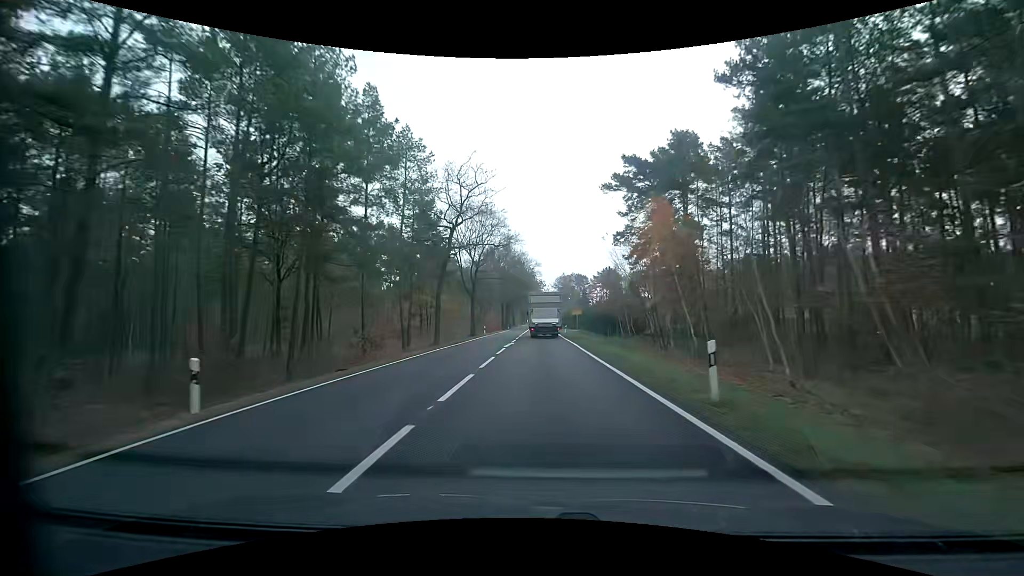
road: primary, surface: asphalt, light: Day
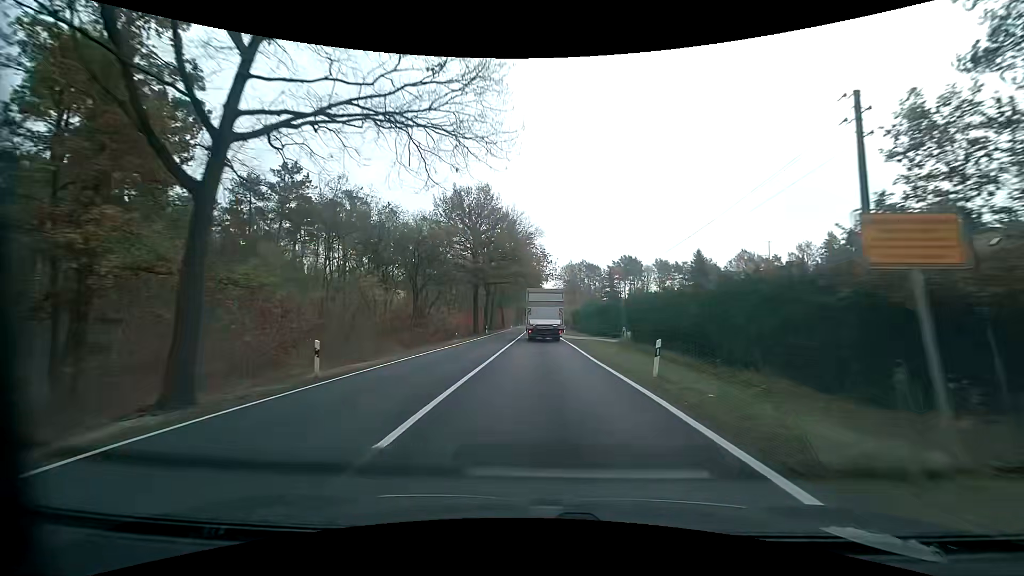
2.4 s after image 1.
(0.0, +44.9) m; 0°
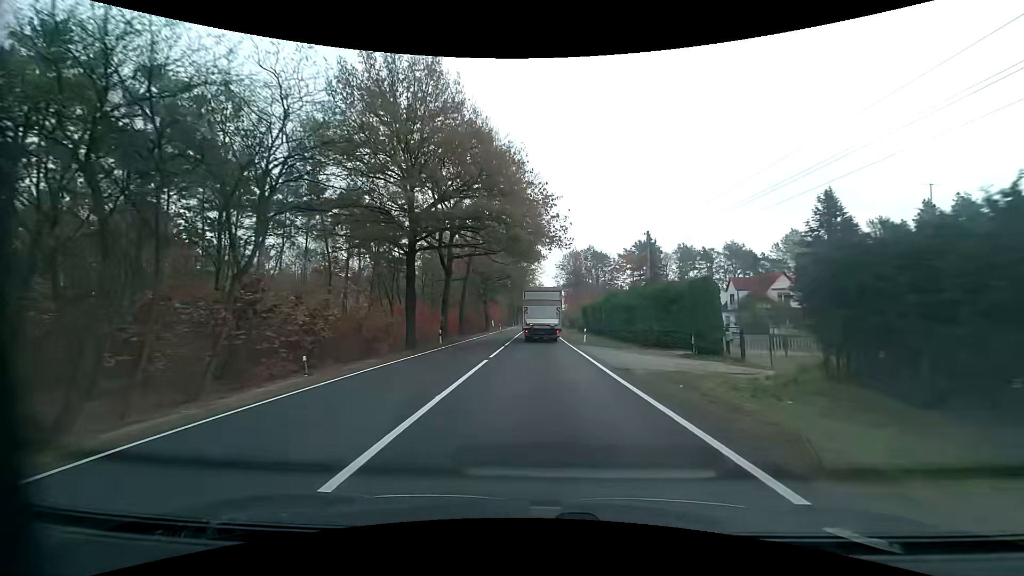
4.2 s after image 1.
(+0.2, +29.2) m; 0°
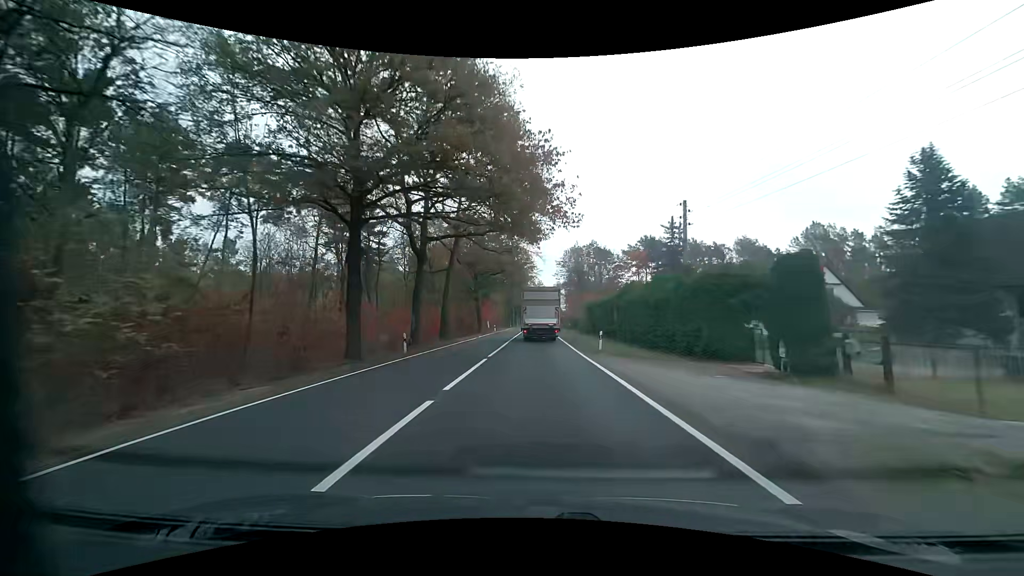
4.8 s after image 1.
(0.0, +9.1) m; 0°
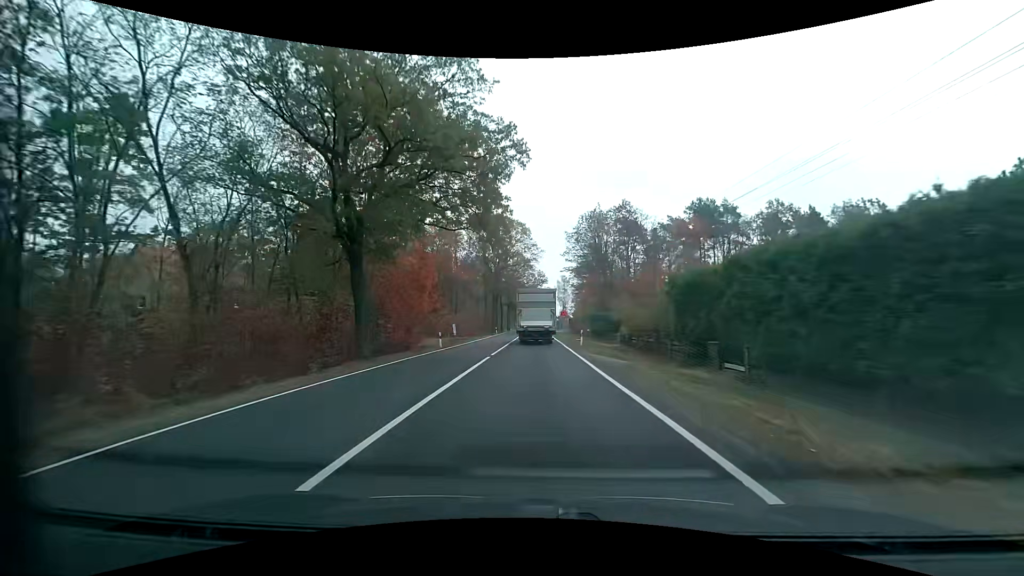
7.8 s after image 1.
(-0.2, +44.3) m; 0°
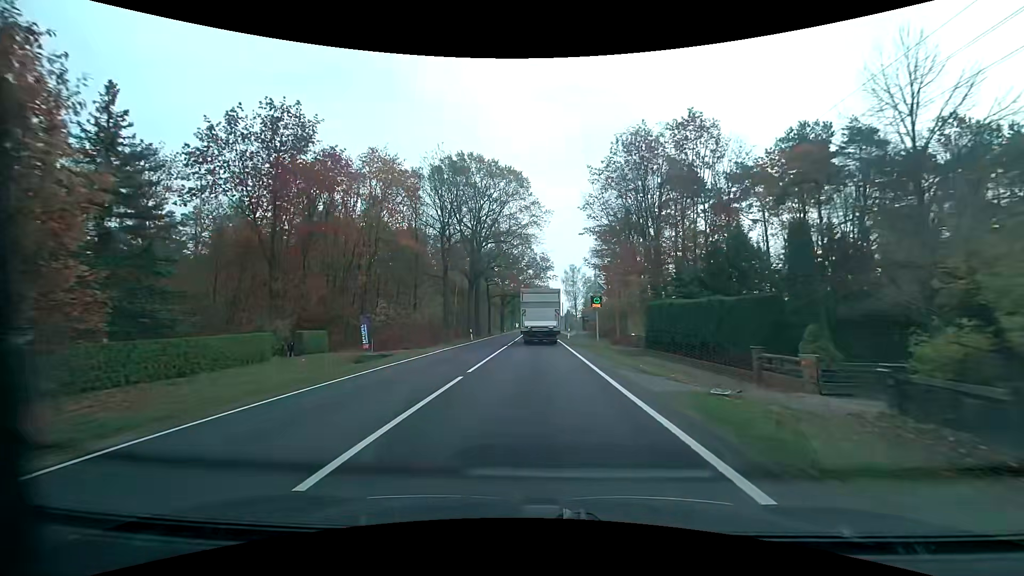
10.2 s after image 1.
(-0.3, +34.1) m; -1°
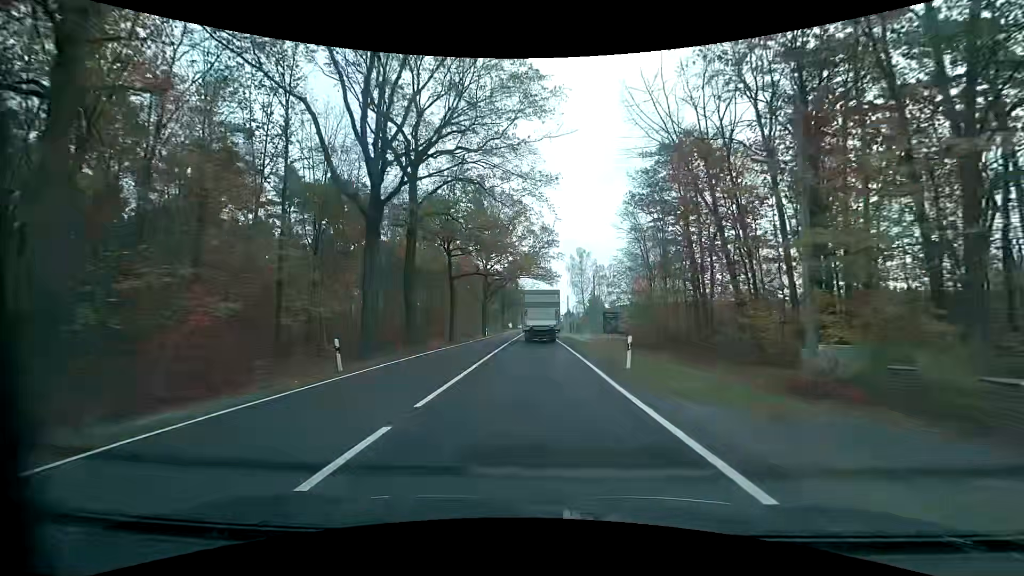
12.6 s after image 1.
(+0.2, +33.3) m; +1°
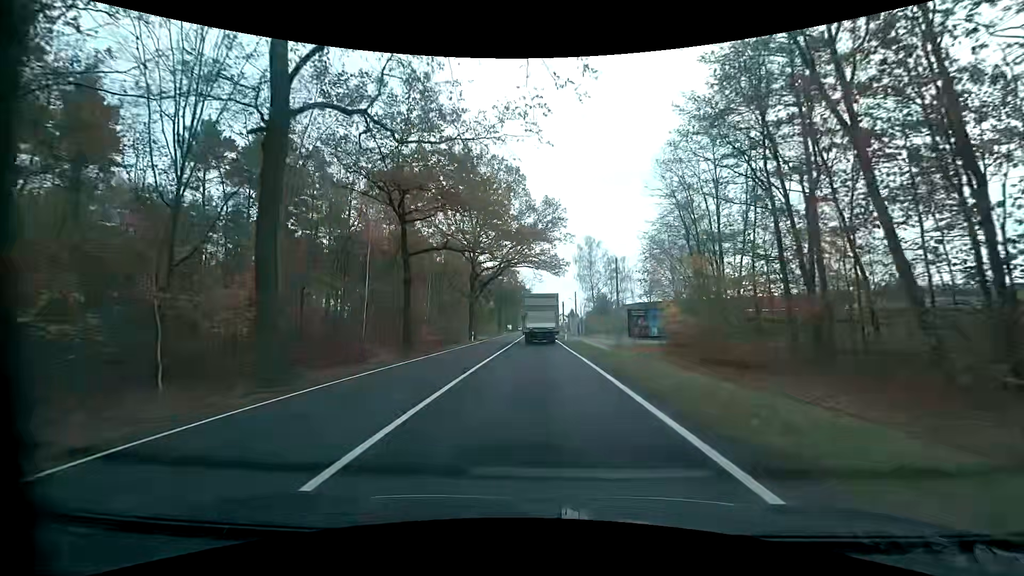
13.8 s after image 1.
(-0.1, +16.4) m; 0°
(0, +10) (0, +20) (0, +30) (0, +40) (0, +50) (-1, +60) (-1, +70) (-1, +80) (-1, +90) (-1, +100) m
